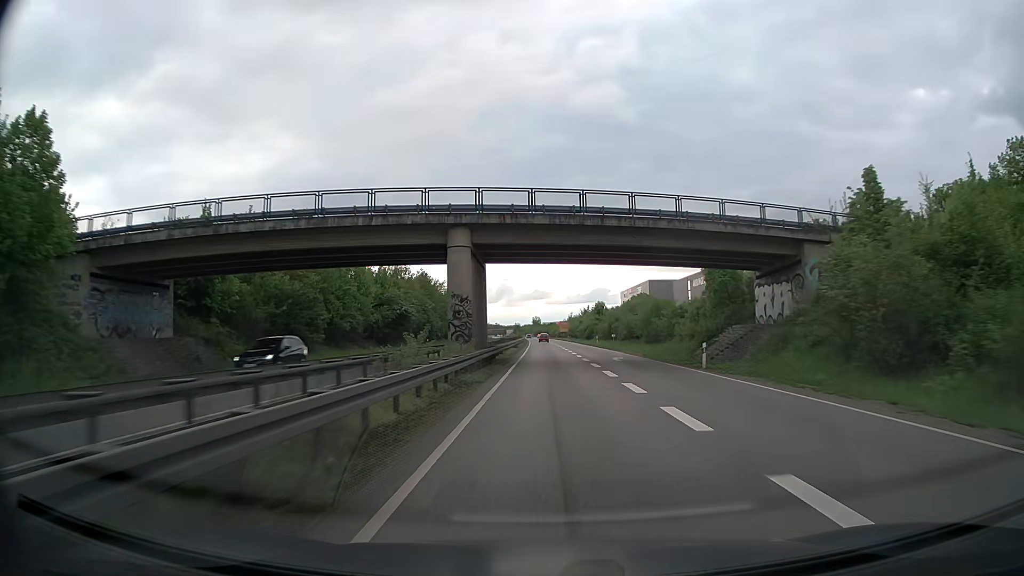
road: trunk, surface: asphalt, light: Day
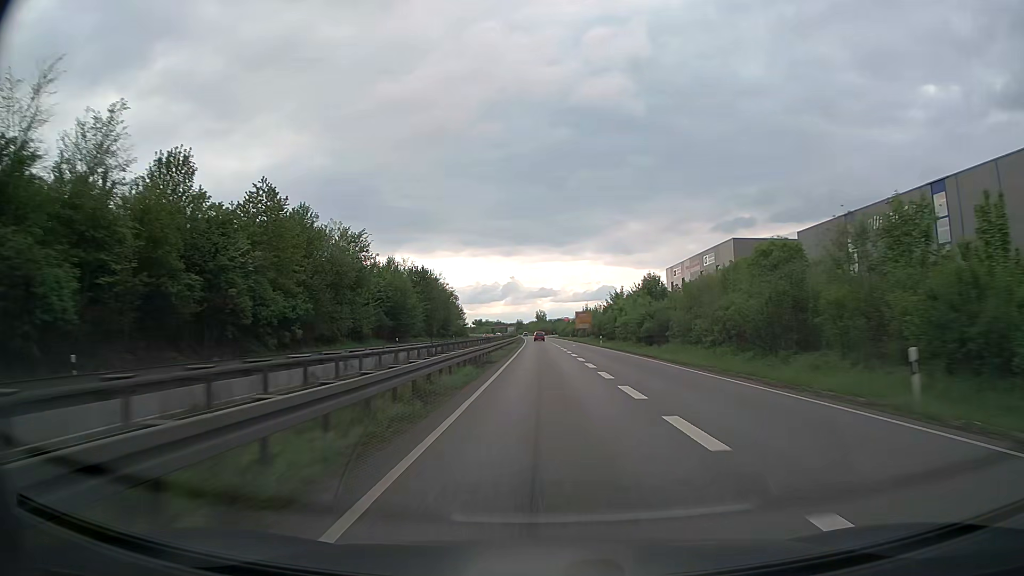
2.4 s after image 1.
(-0.1, +67.1) m; 0°
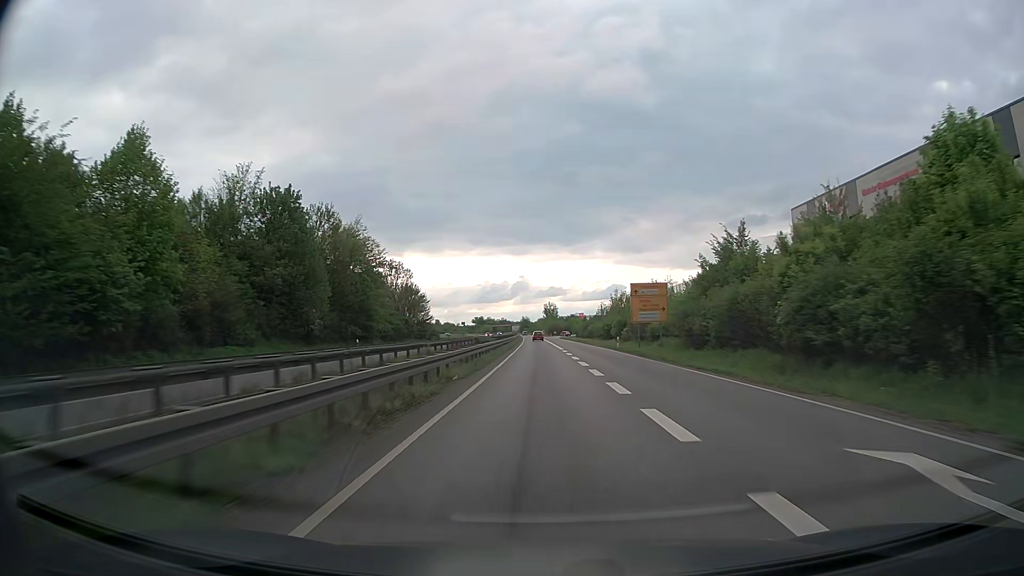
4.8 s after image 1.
(-0.5, +65.1) m; -1°
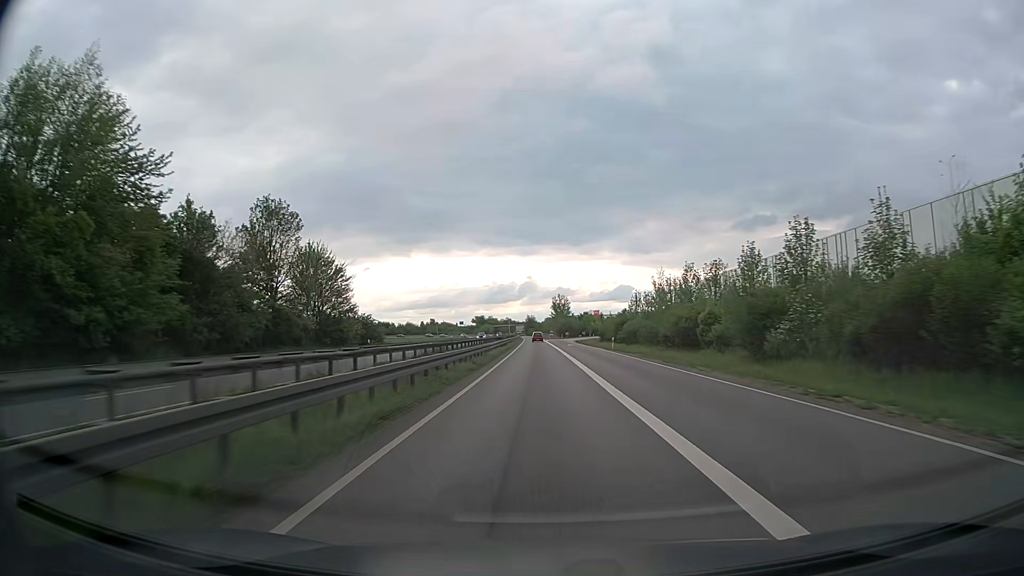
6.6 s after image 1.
(-0.3, +47.0) m; -1°
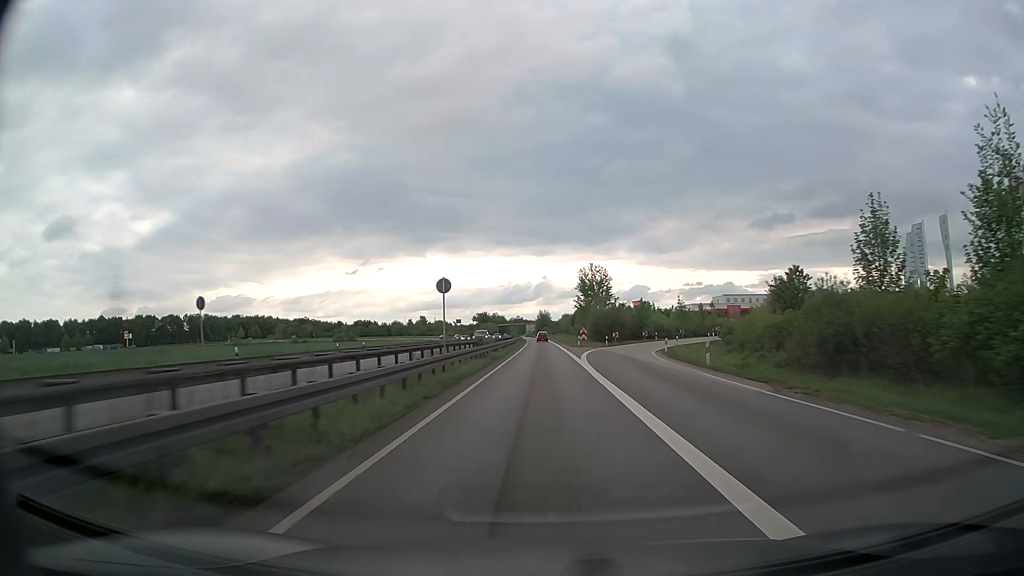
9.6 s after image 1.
(-0.6, +75.3) m; -1°
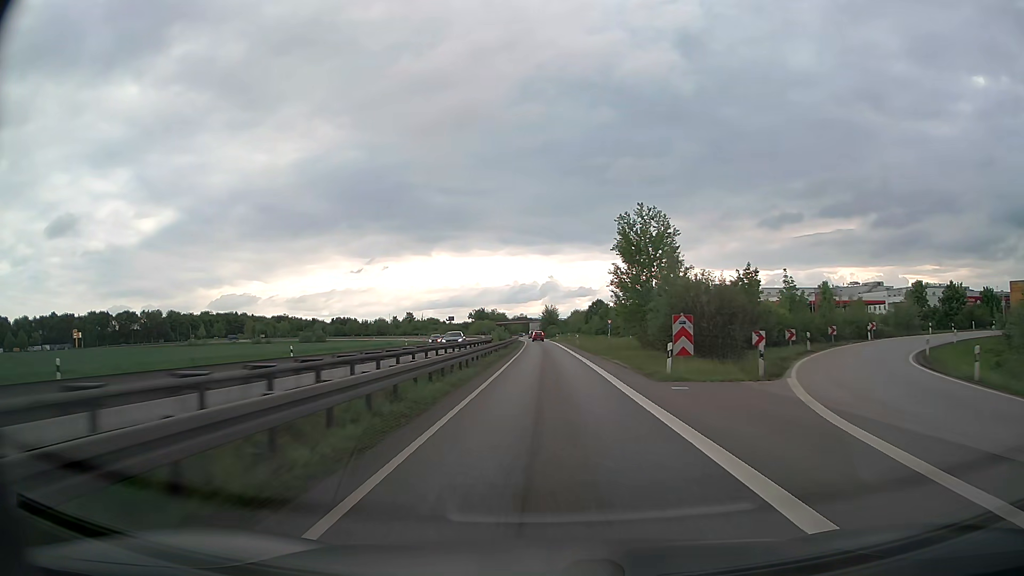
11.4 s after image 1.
(-0.2, +44.3) m; -1°
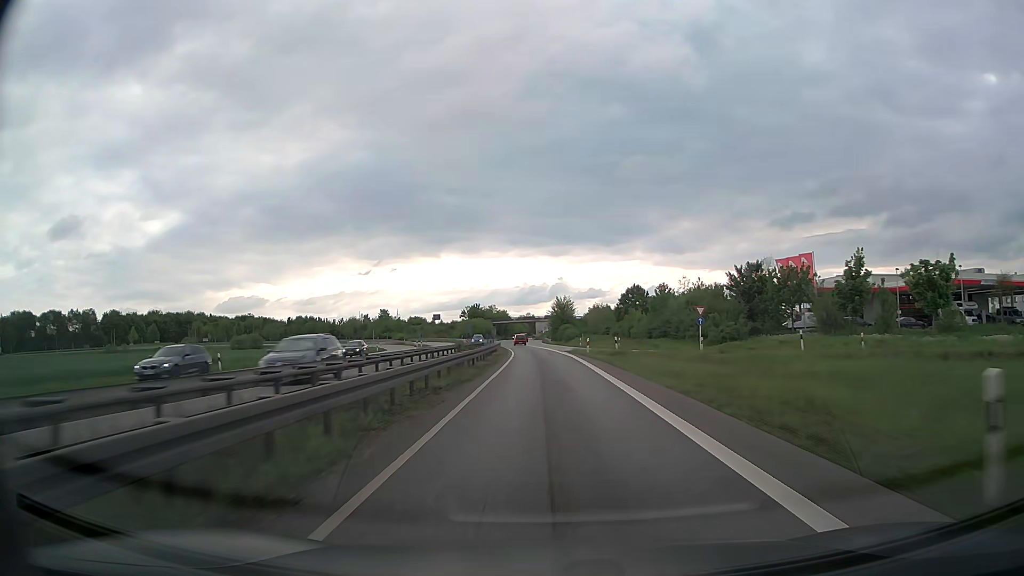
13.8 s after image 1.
(-0.2, +58.2) m; -1°
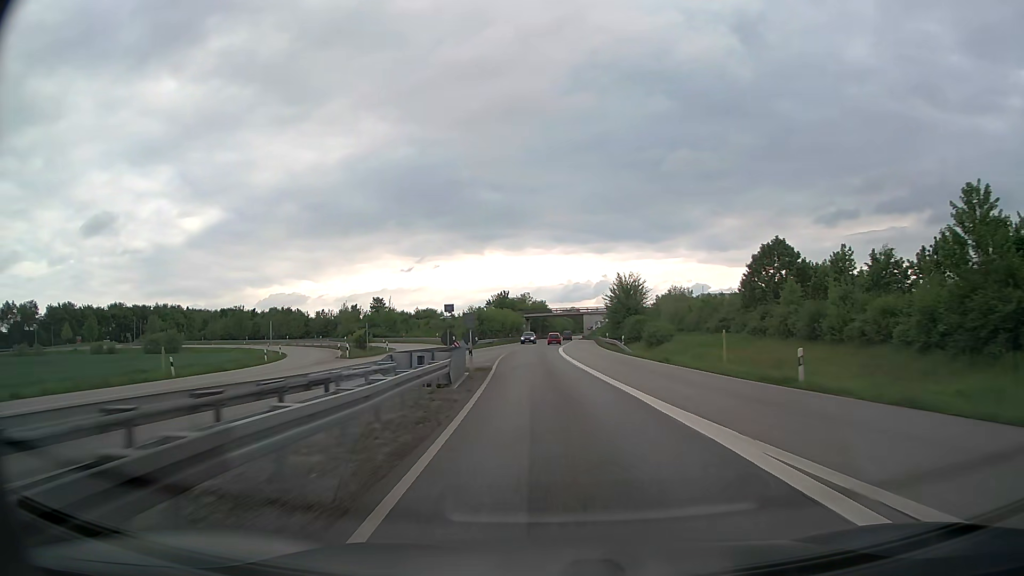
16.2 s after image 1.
(-1.6, +57.4) m; -4°
(0, +10) (0, +20) (0, +30) (0, +40) (0, +50) (0, +60) (0, +70) (0, +80) (+1, +90) (+1, +100) m
